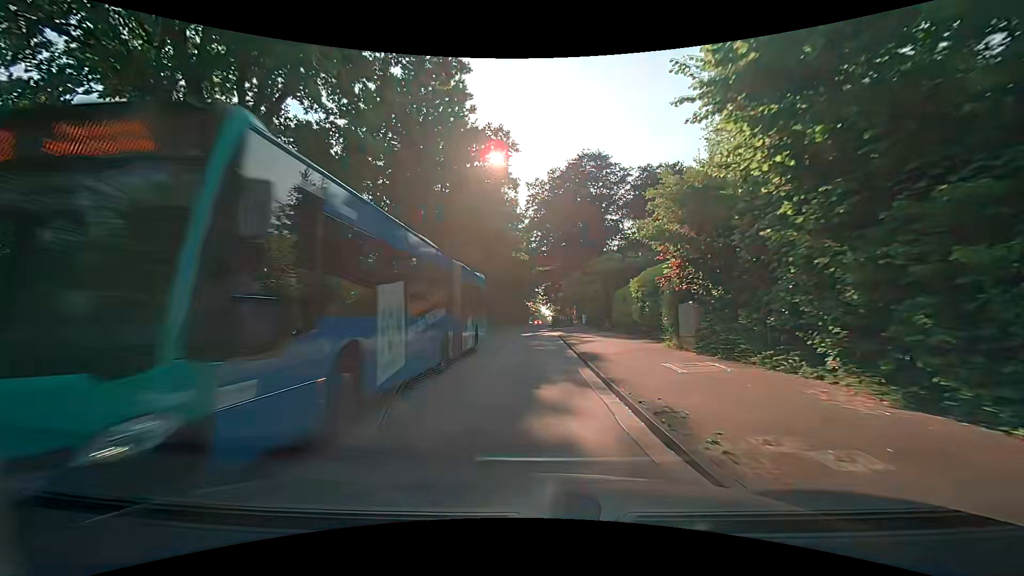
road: secondary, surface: asphalt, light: Day
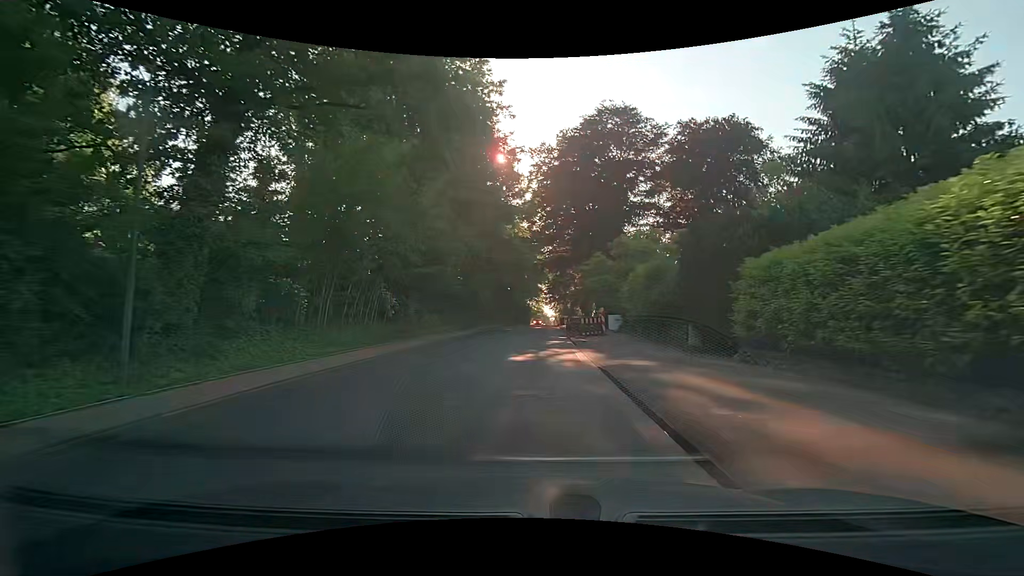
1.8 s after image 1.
(+0.1, +18.6) m; 0°
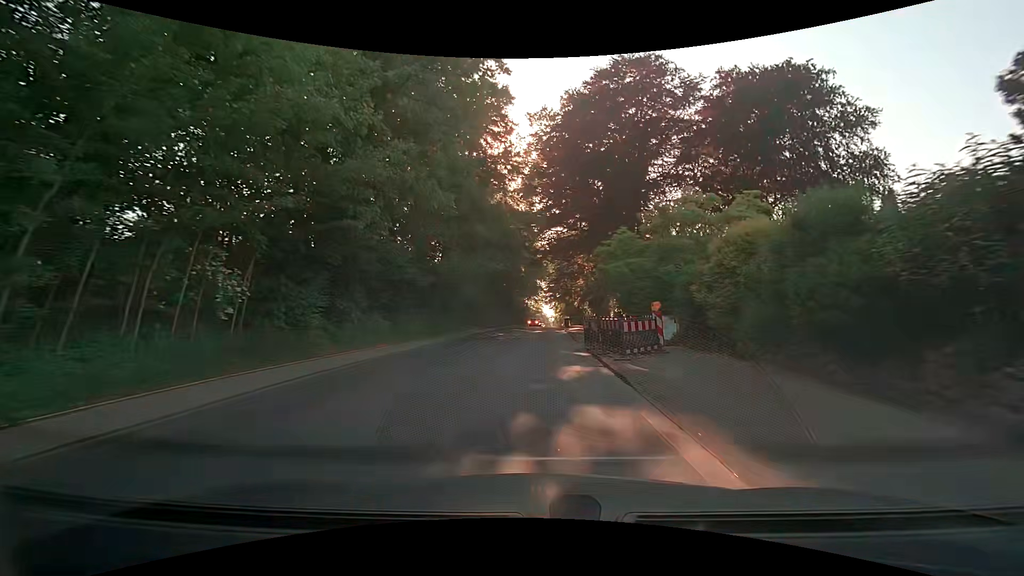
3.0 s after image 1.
(+0.2, +12.5) m; +1°
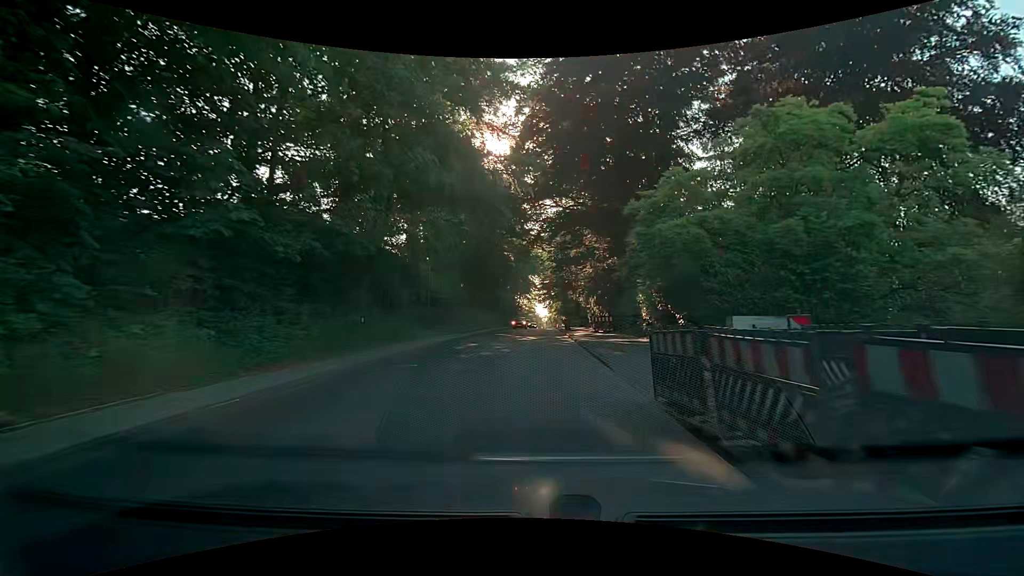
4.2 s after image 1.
(+0.1, +12.7) m; +1°
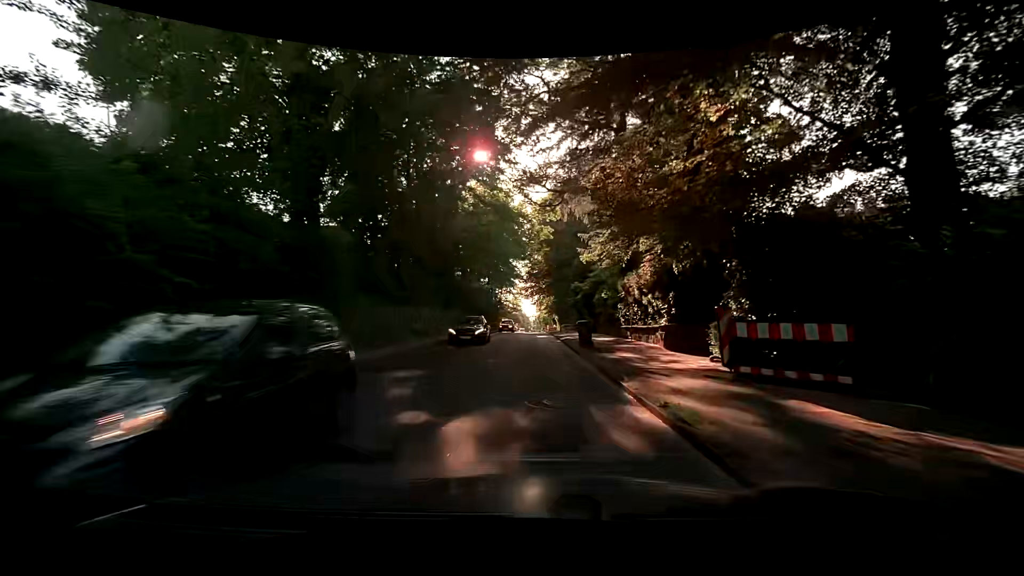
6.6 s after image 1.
(+0.1, +25.8) m; +1°
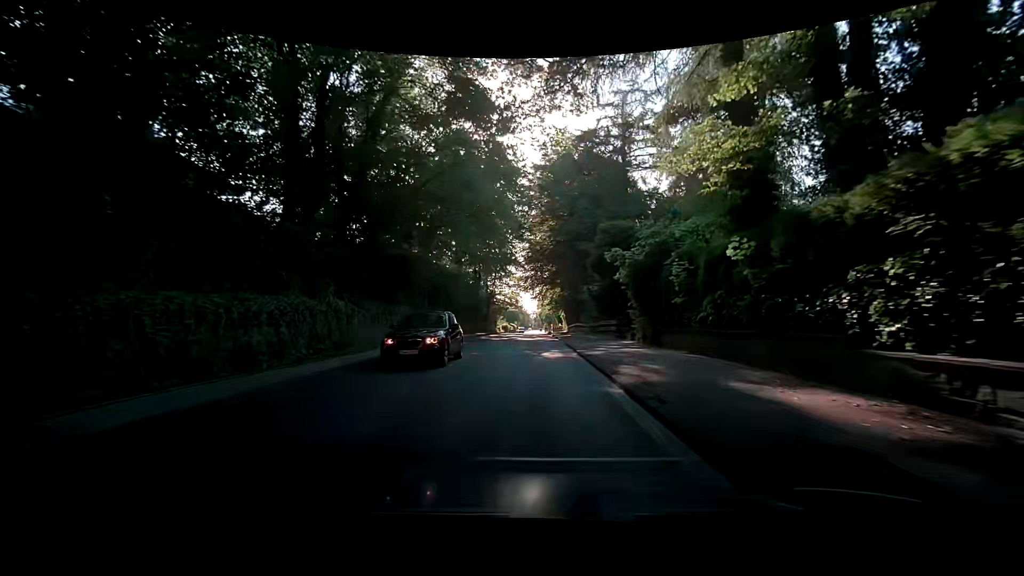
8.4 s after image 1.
(+0.1, +20.0) m; +1°
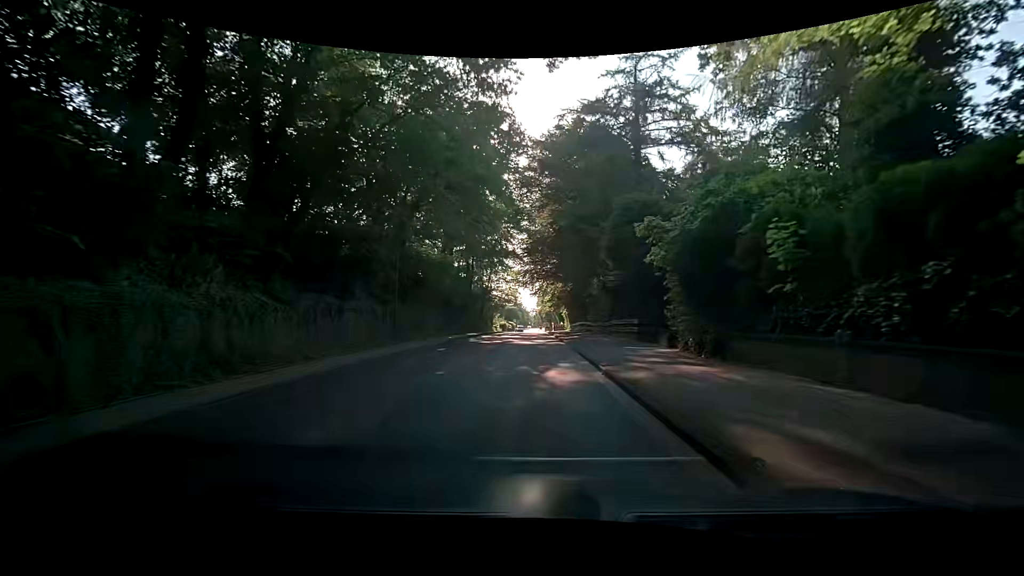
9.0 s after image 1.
(-0.2, +6.8) m; -1°
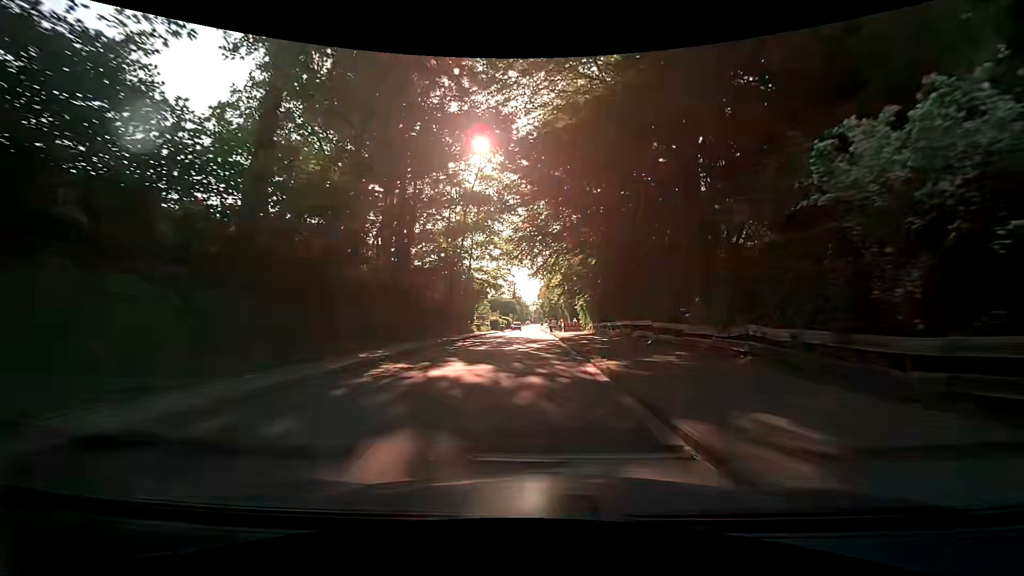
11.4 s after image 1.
(0.0, +27.5) m; +1°
(0, +10) (0, +20) (0, +30) (0, +40) (0, +50) (-1, +60) (-1, +70) (-1, +80) (-1, +90) (-1, +100) m
